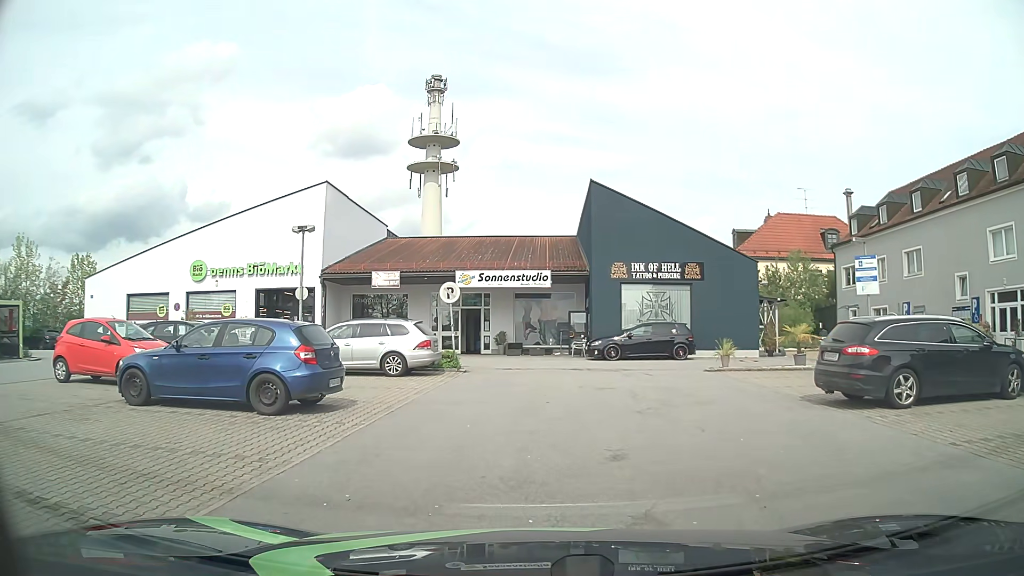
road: service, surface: asphalt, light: Day
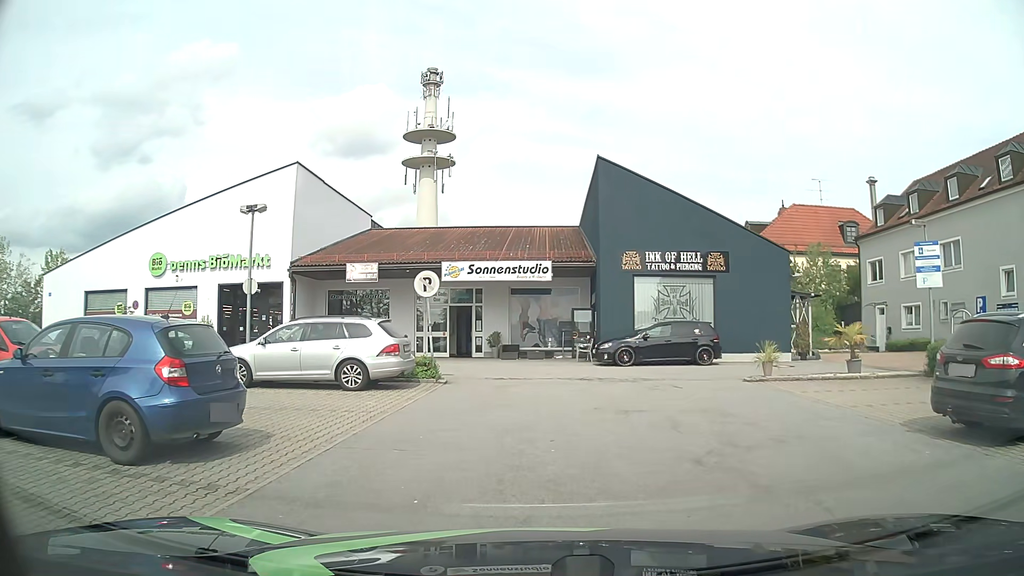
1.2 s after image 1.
(0.0, +3.9) m; +1°
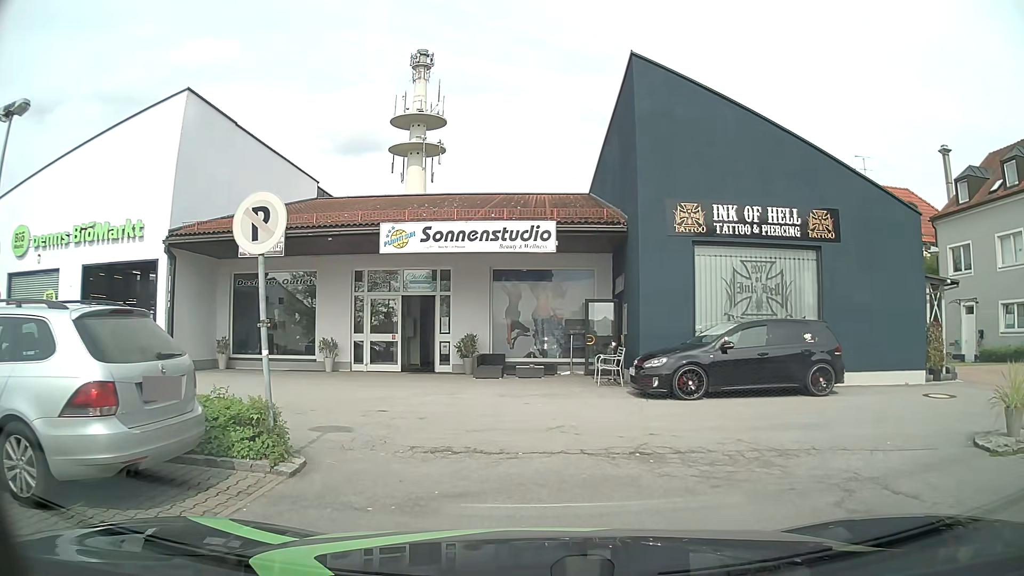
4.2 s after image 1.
(0.0, +9.4) m; 0°
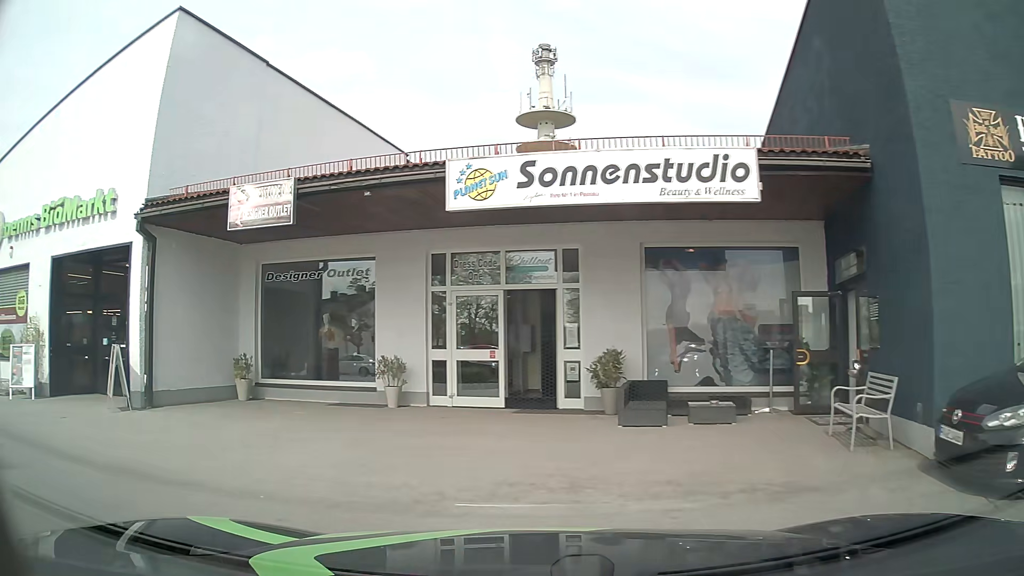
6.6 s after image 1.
(-0.3, +7.0) m; -12°
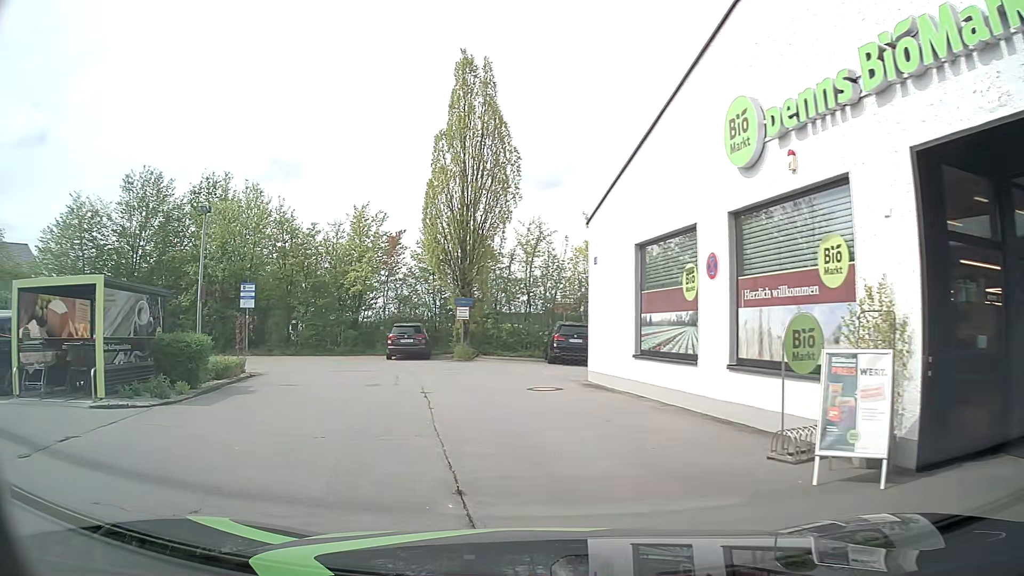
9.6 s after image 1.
(-5.4, +7.1) m; -65°
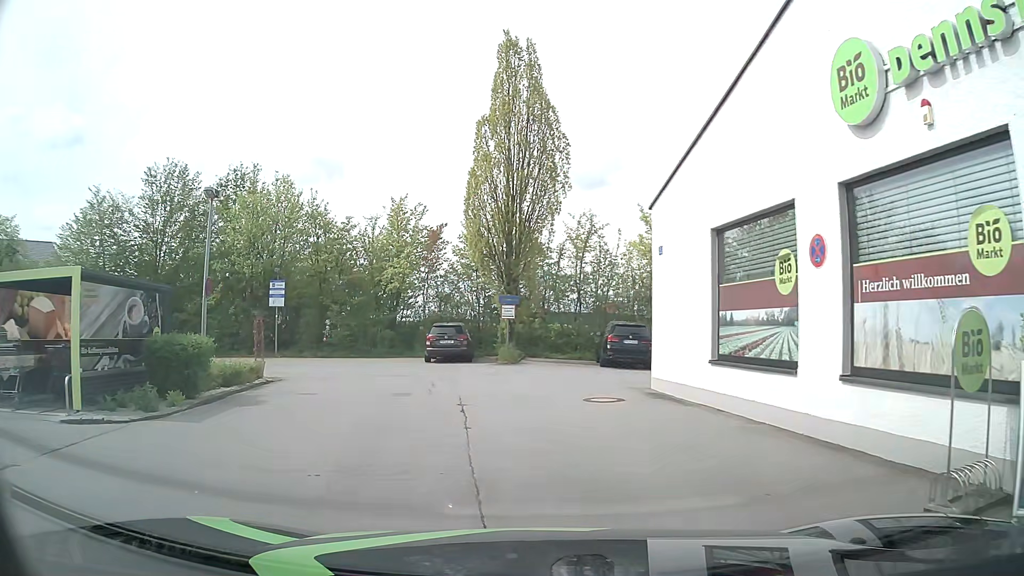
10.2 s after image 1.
(-0.1, +2.2) m; -4°
